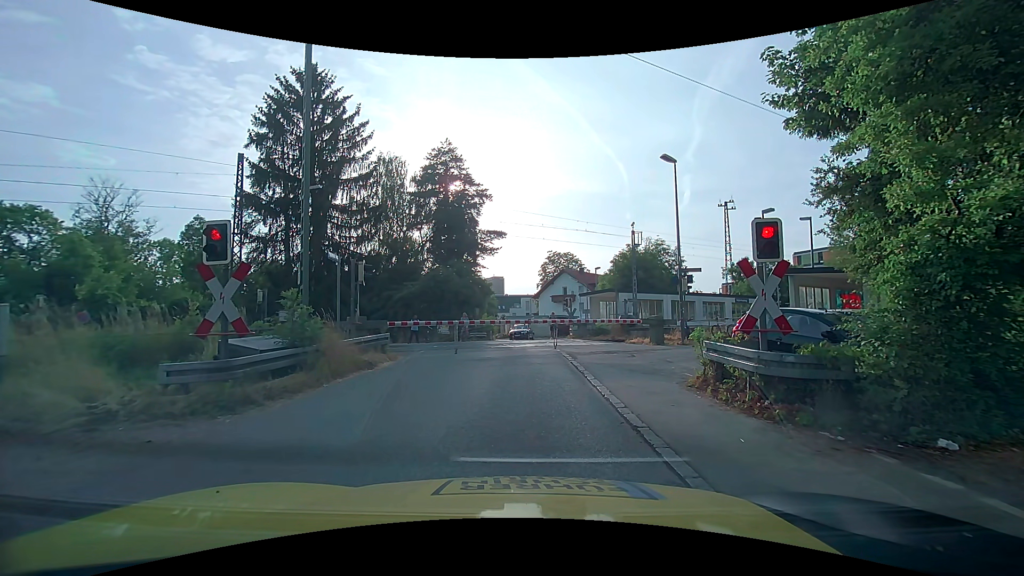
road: unclassified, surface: asphalt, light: Day
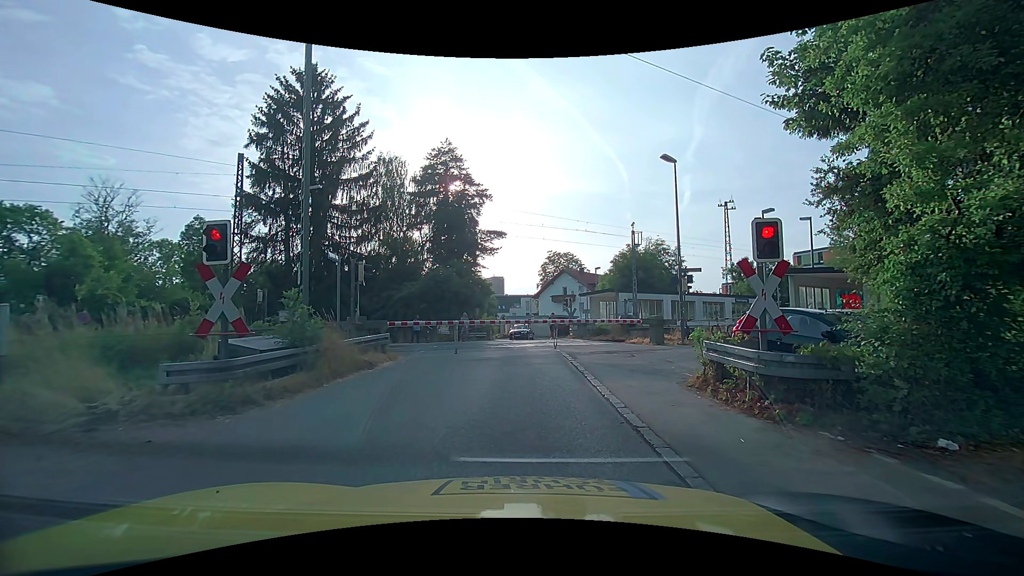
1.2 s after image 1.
(0.0, 0.0) m; 0°
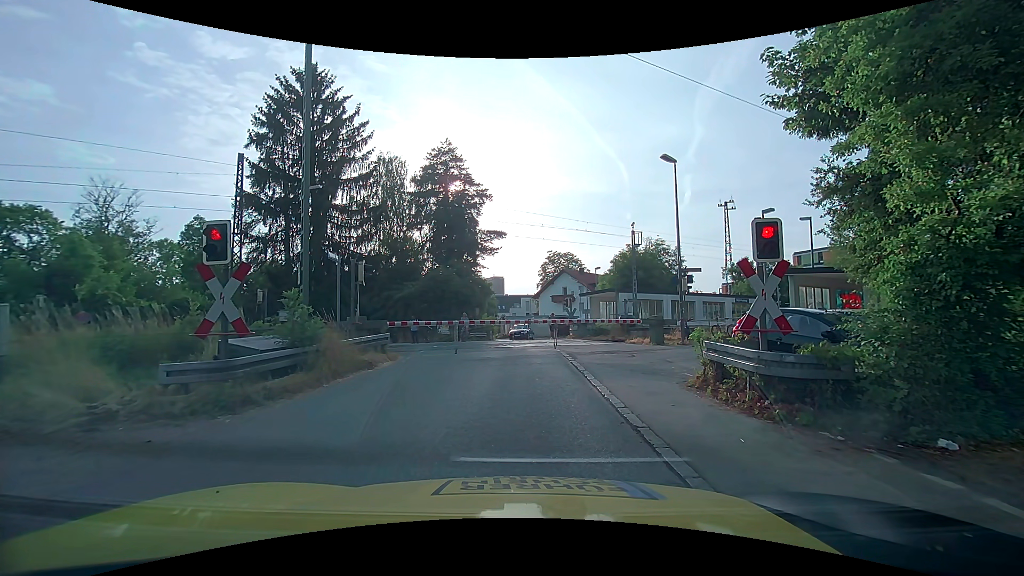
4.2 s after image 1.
(0.0, 0.0) m; 0°
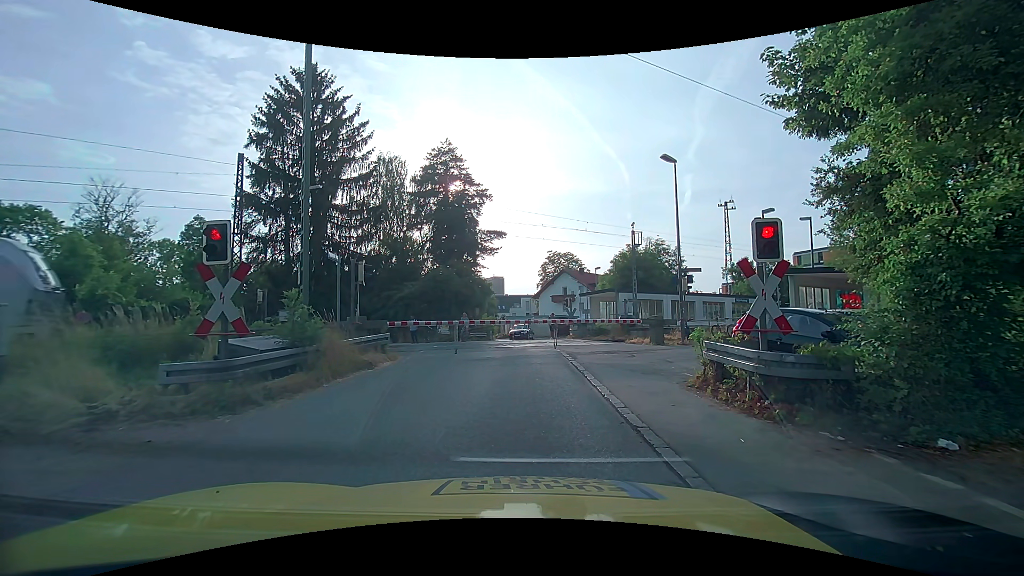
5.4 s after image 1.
(0.0, 0.0) m; 0°
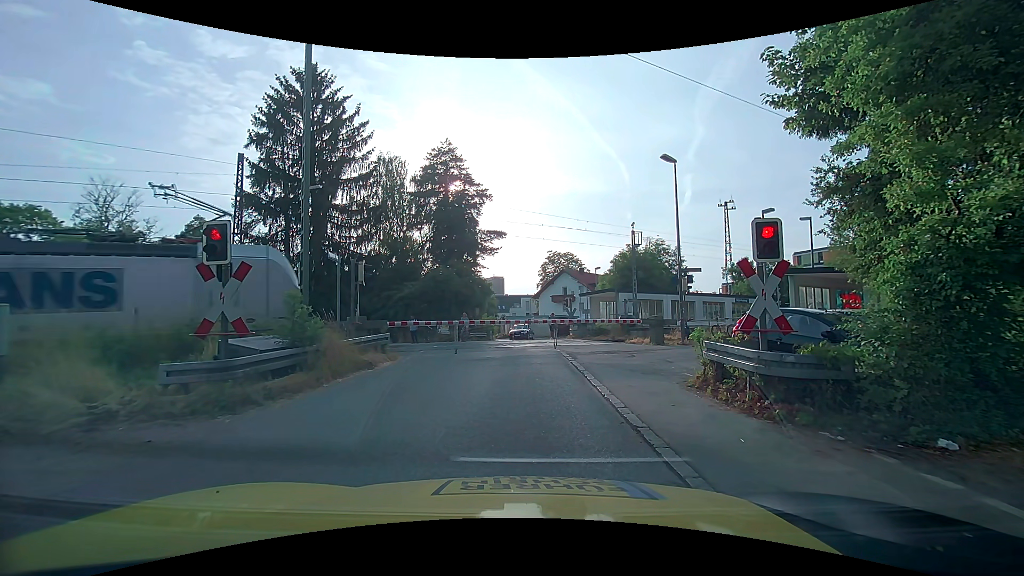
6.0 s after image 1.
(0.0, 0.0) m; 0°
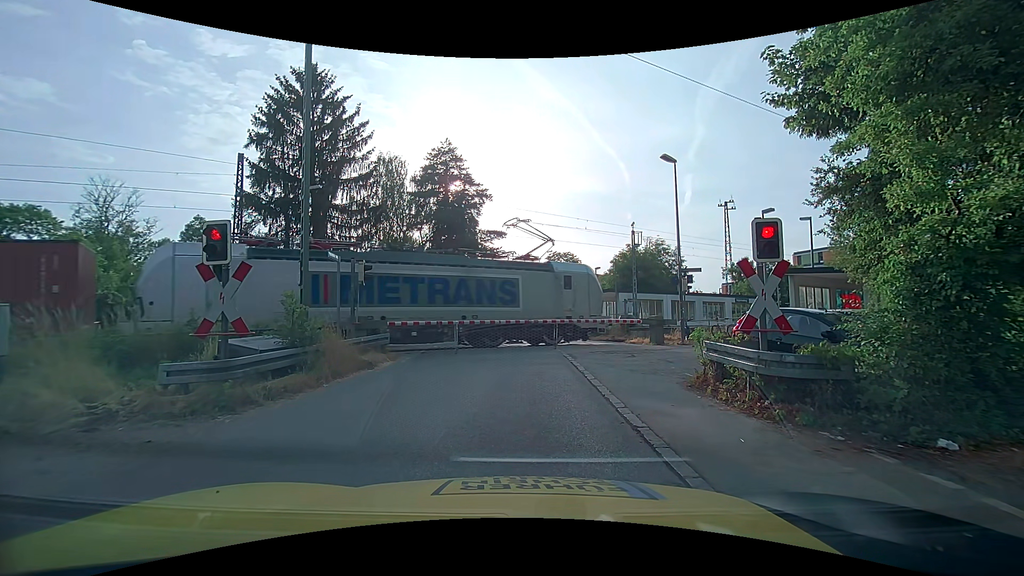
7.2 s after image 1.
(0.0, 0.0) m; 0°
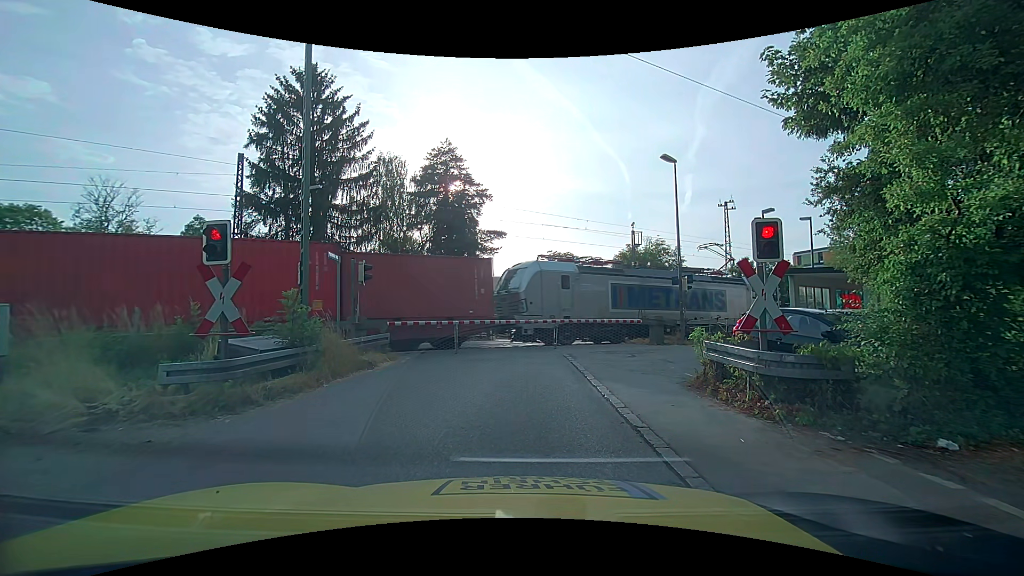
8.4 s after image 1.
(0.0, 0.0) m; 0°
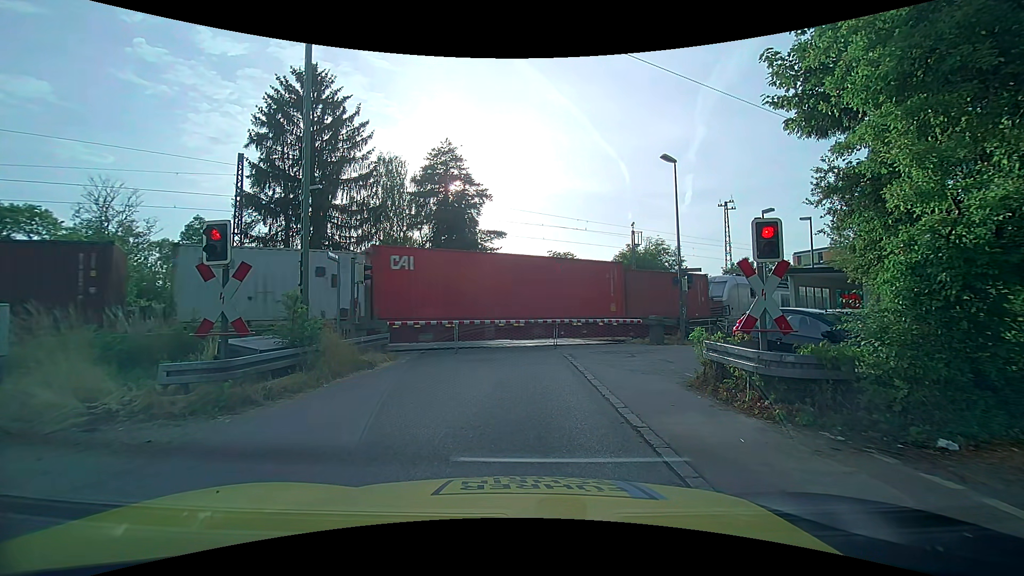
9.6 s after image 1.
(0.0, 0.0) m; 0°
